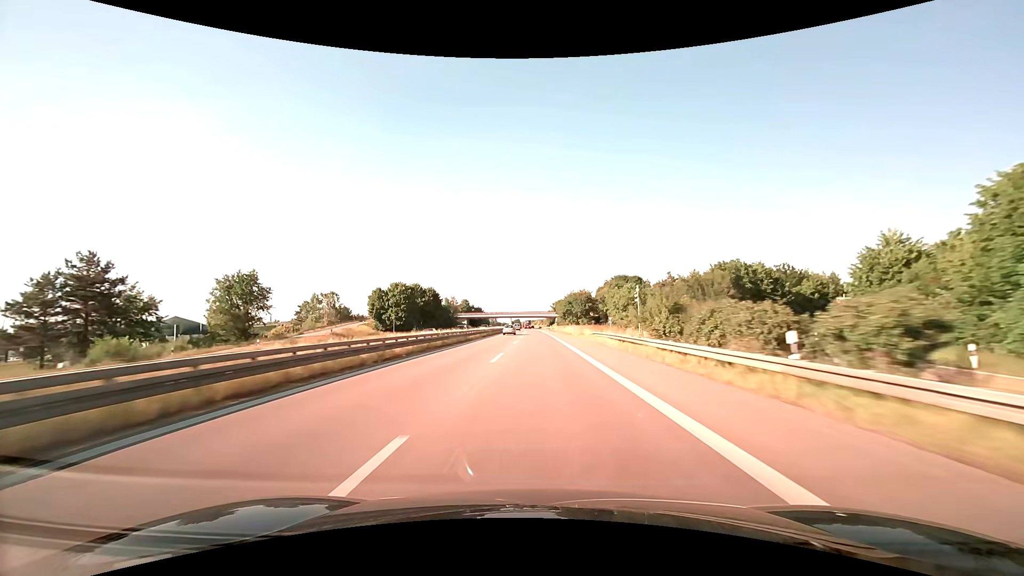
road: trunk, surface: asphalt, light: Day
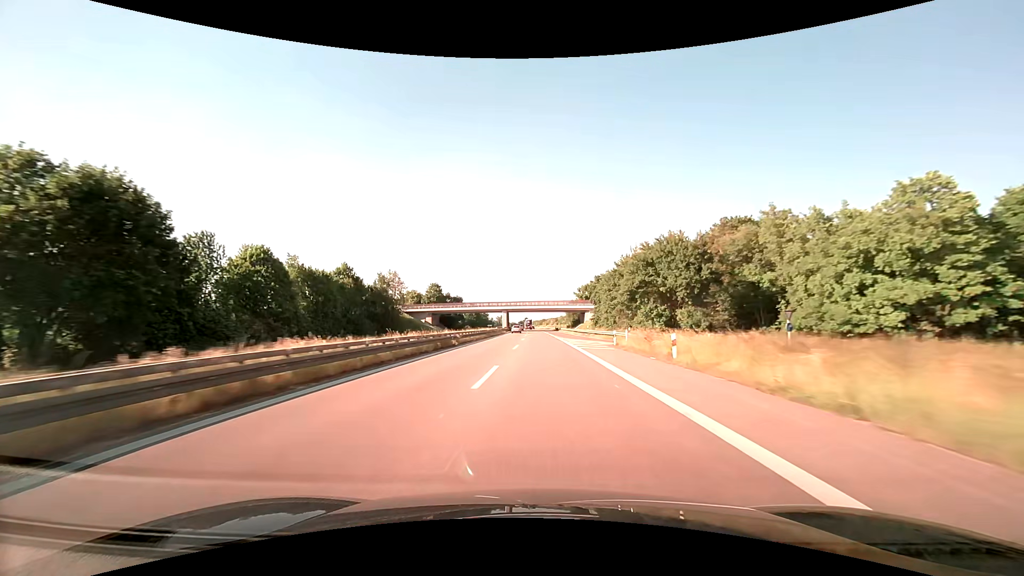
(-1.3, +97.0) m; -1°
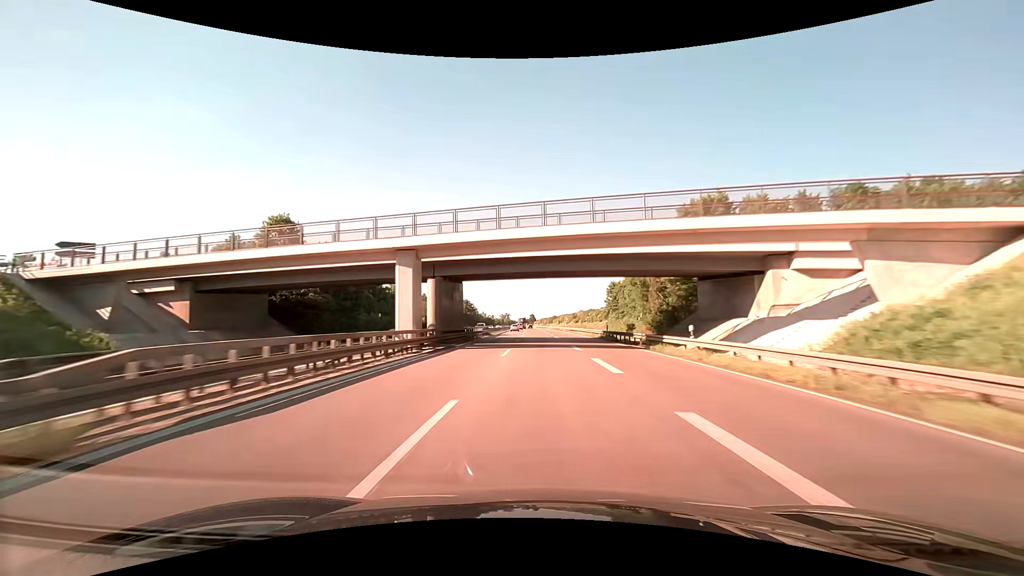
(-0.7, +97.5) m; -1°
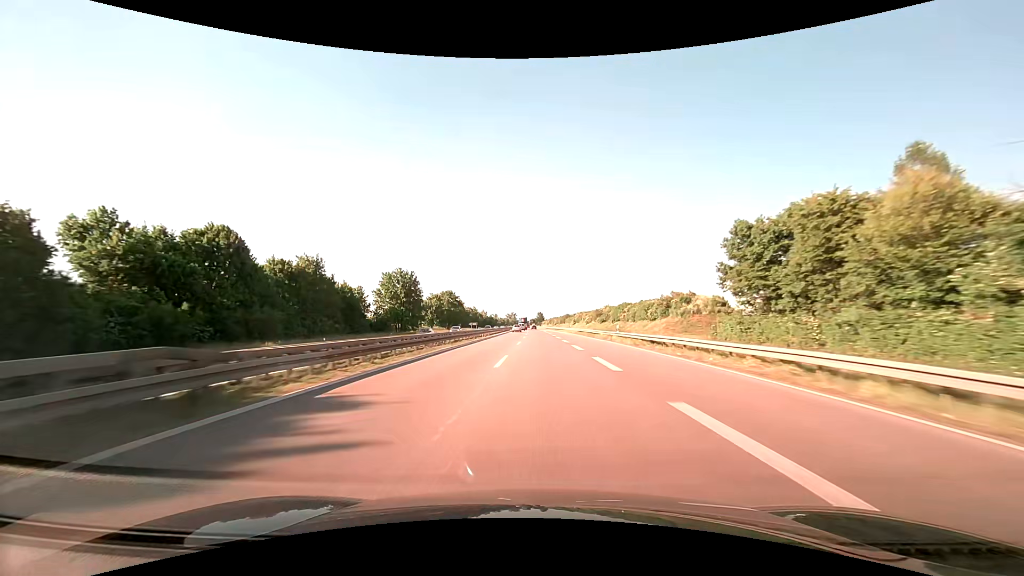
(-0.4, +58.9) m; -1°
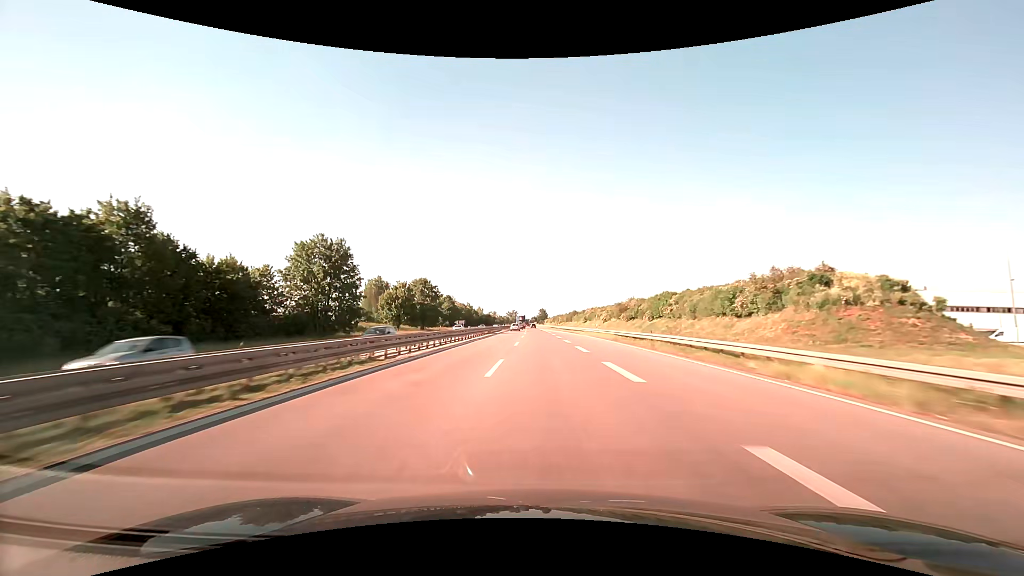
(-0.4, +38.8) m; -1°
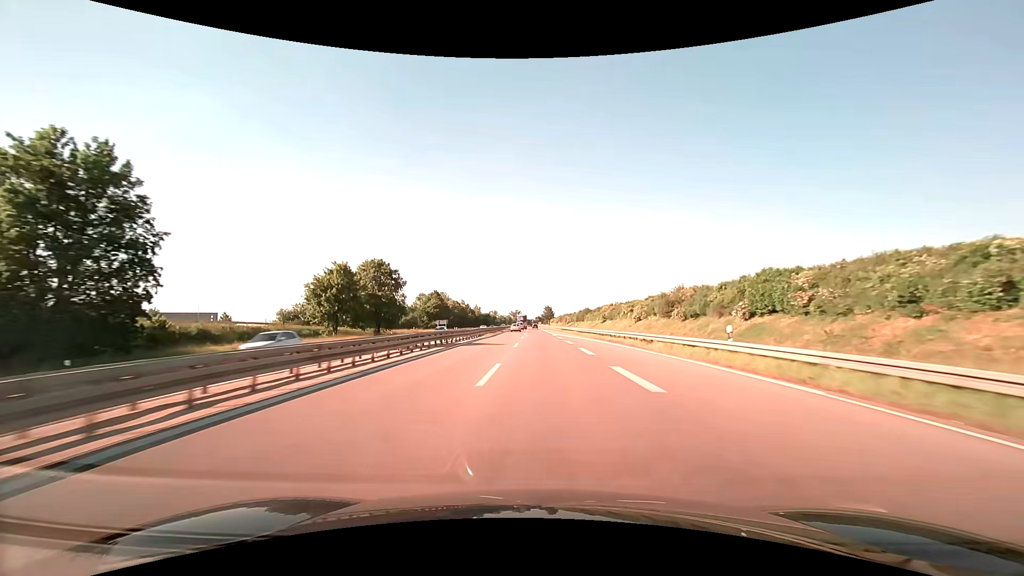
(-0.1, +37.6) m; 0°
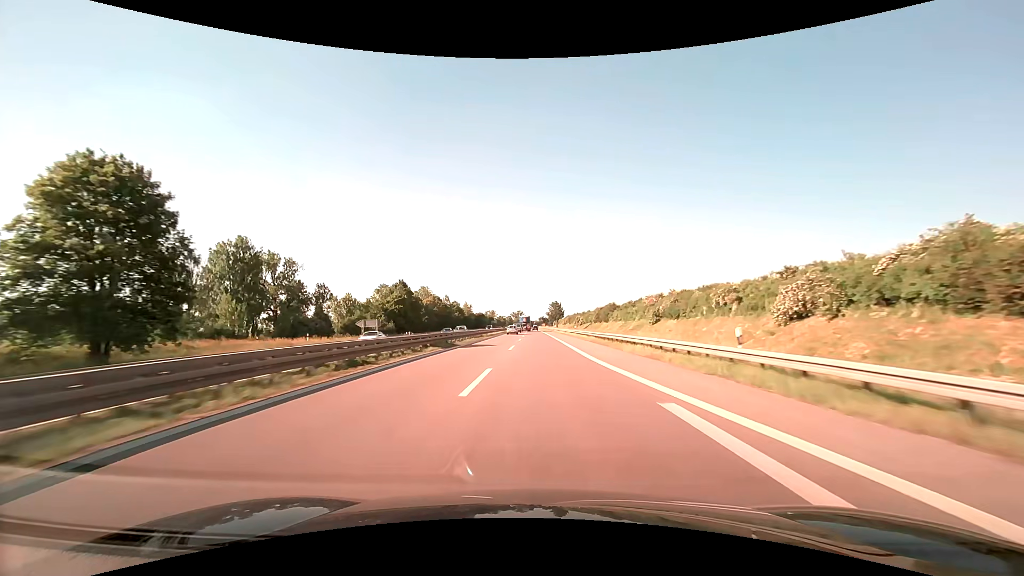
(-0.2, +54.9) m; 0°
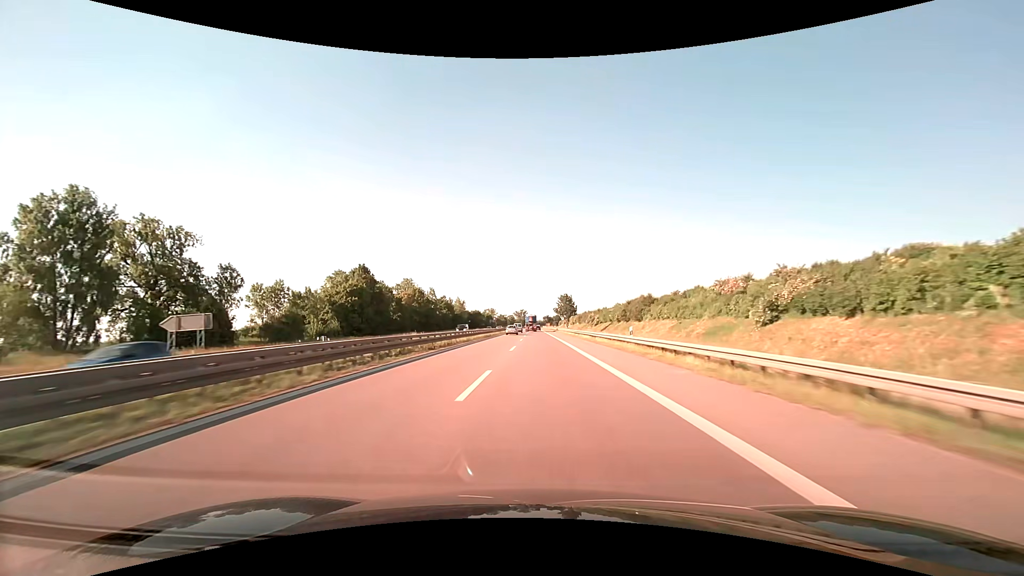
(-0.2, +36.6) m; -1°
(0, +10) (0, +20) (0, +30) (0, +40) (0, +50) (0, +60) (0, +70) (0, +80) (0, +90) (-1, +100) m
